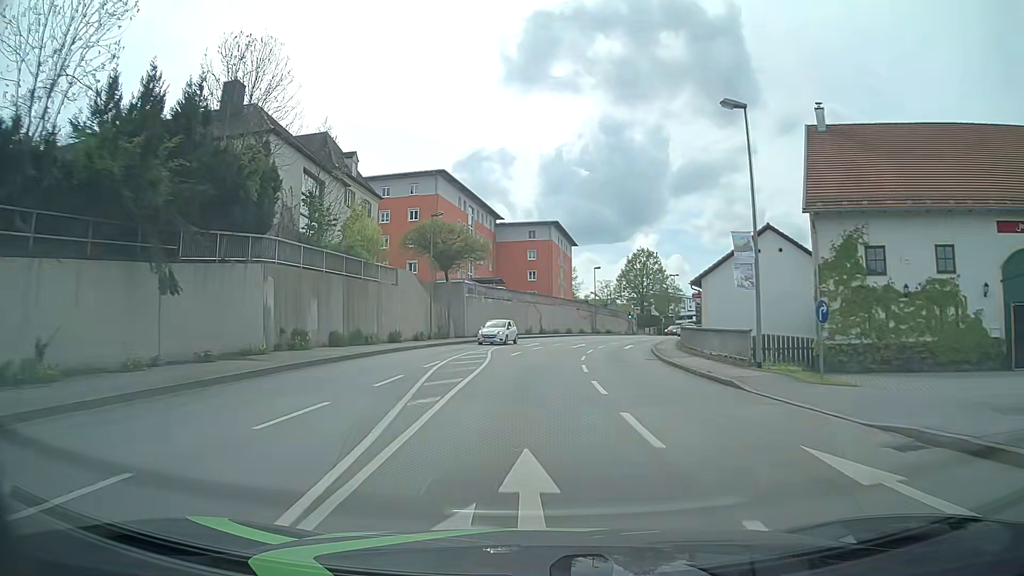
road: tertiary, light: Day
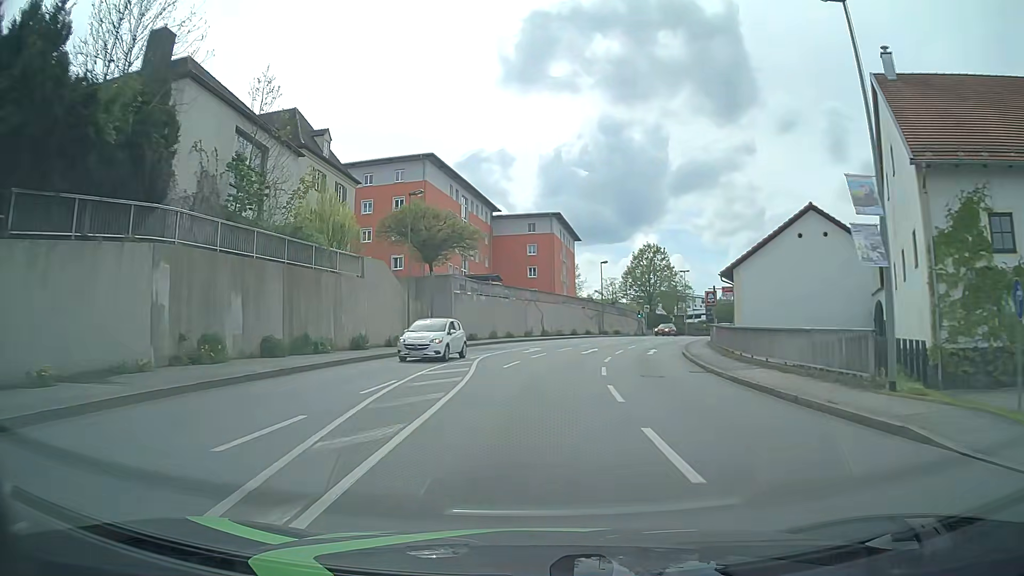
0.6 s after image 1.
(-0.1, +7.6) m; 0°
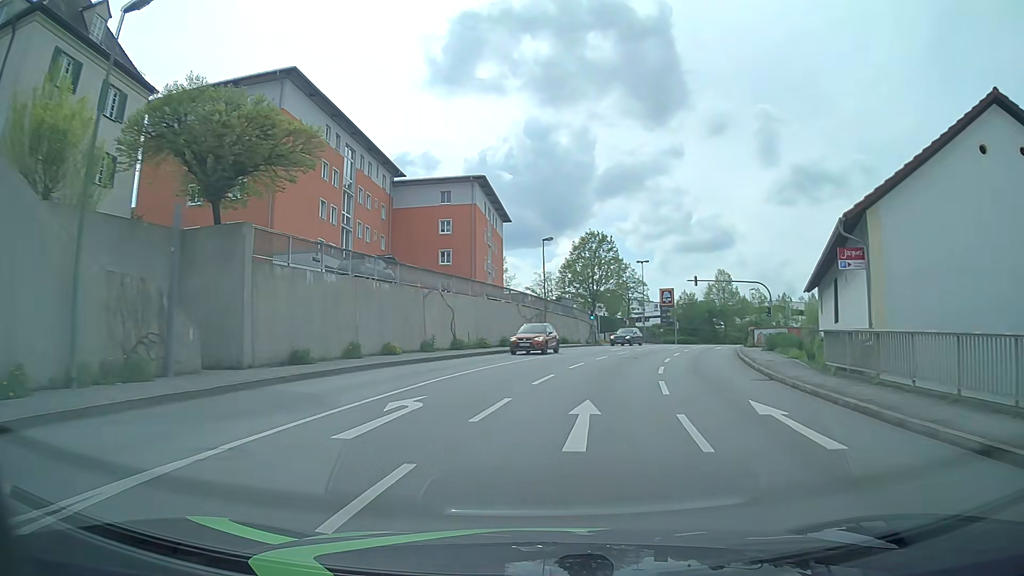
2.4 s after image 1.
(+0.6, +22.9) m; +5°
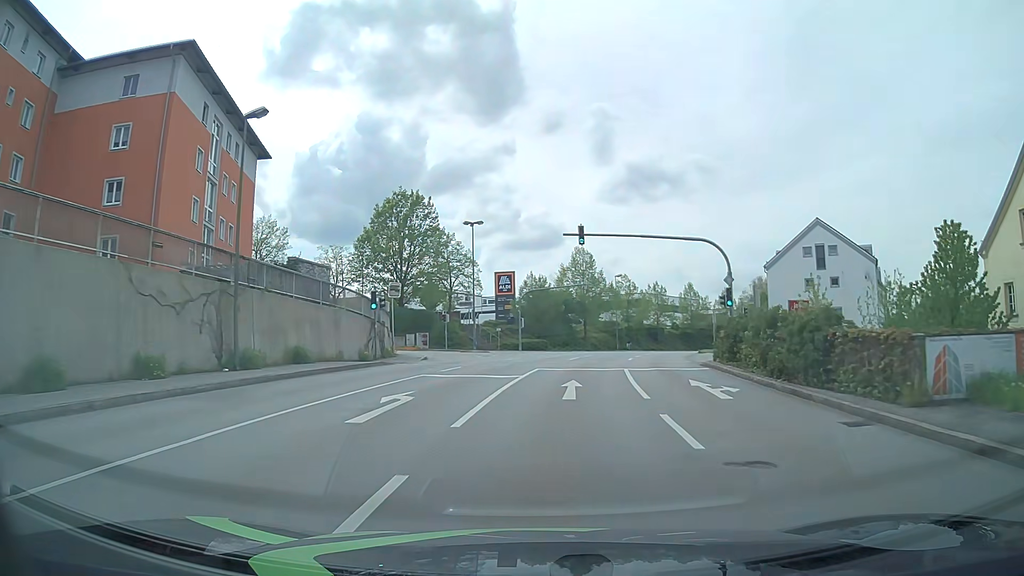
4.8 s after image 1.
(+4.4, +30.0) m; +16°
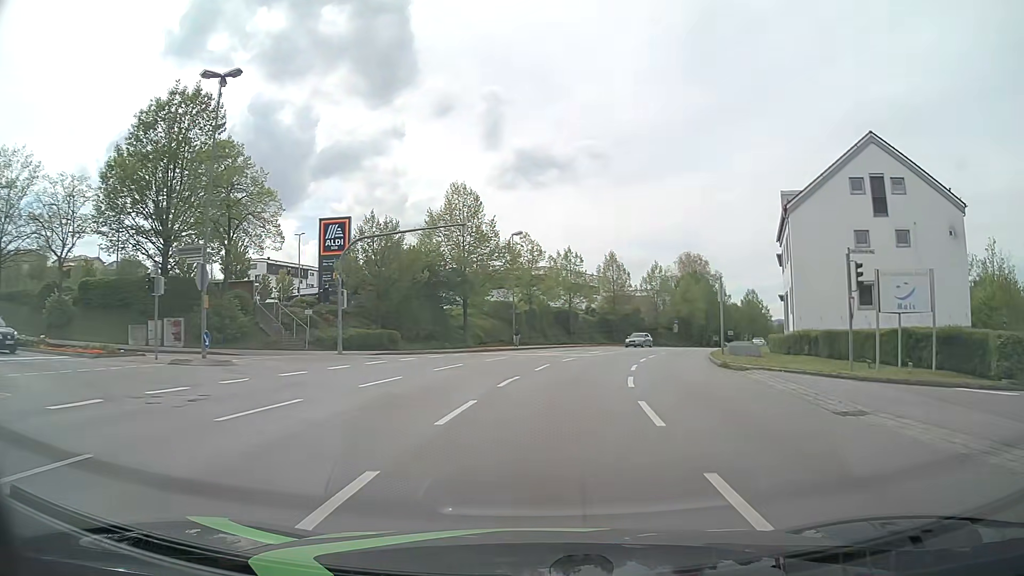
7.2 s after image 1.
(+2.1, +30.7) m; +9°
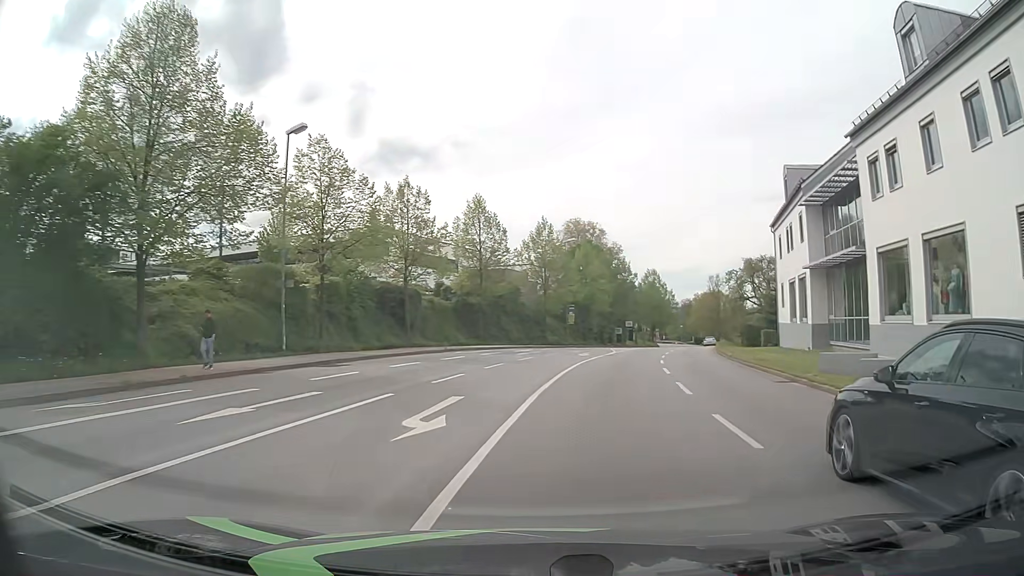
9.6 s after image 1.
(+2.9, +31.0) m; +12°
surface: asphalt
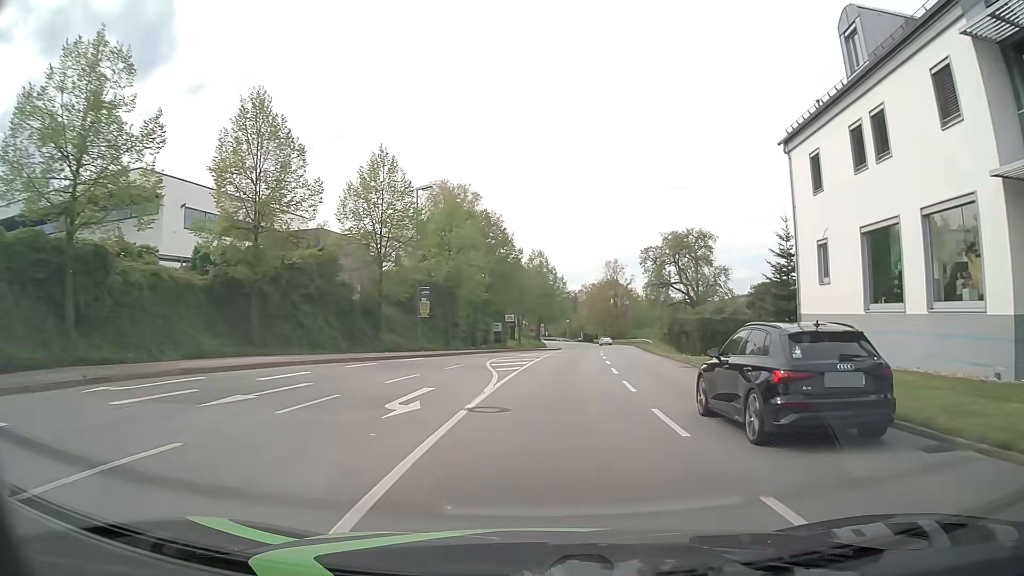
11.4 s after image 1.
(+2.2, +23.3) m; +10°
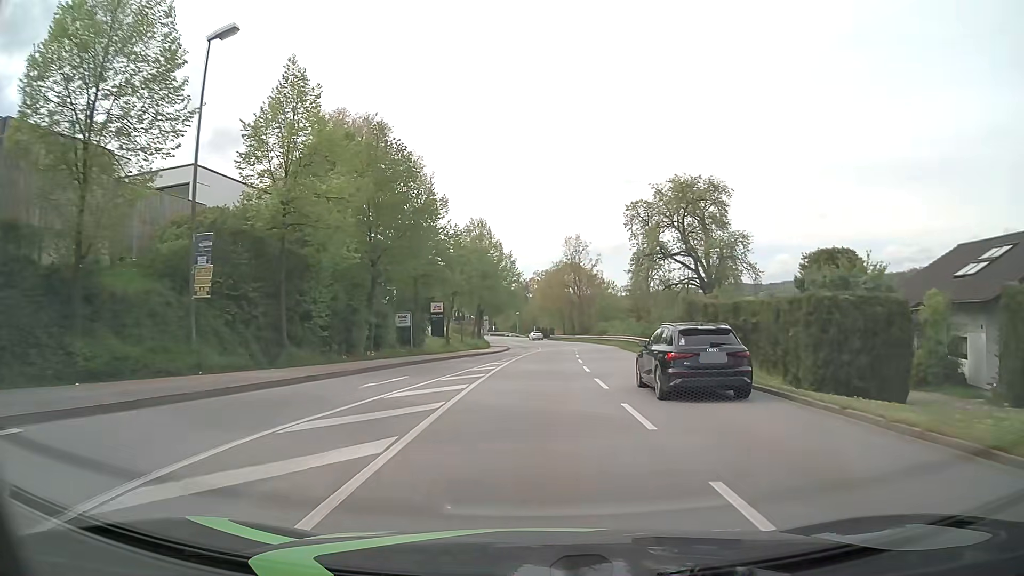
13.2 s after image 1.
(+1.4, +23.4) m; +5°
(0, +10) (0, +20) (+1, +30) (+1, +40) (+1, +50) (+2, +60) (+2, +70) (+1, +80) (0, +90) (-1, +100) m
